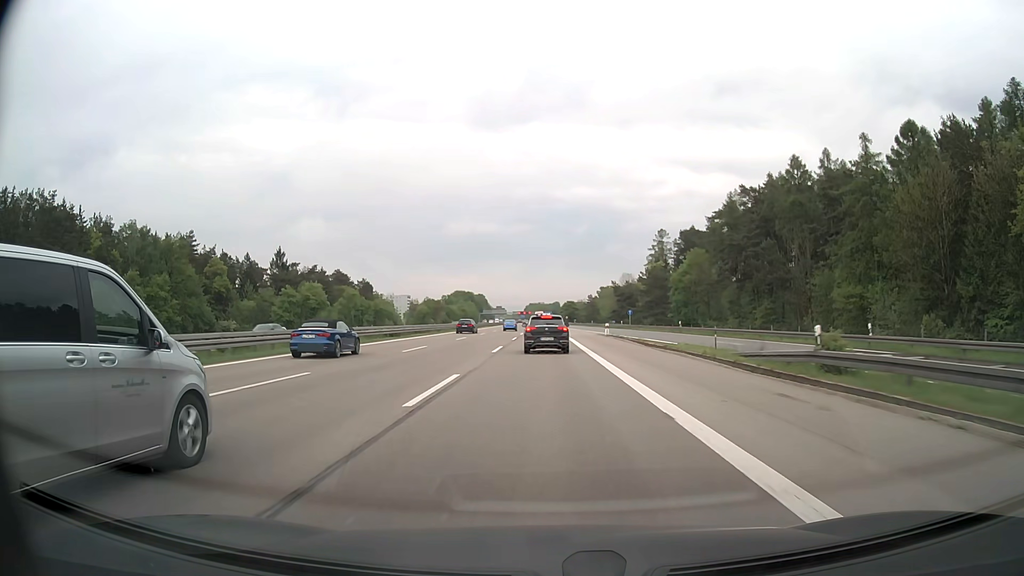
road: motorway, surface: asphalt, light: Day
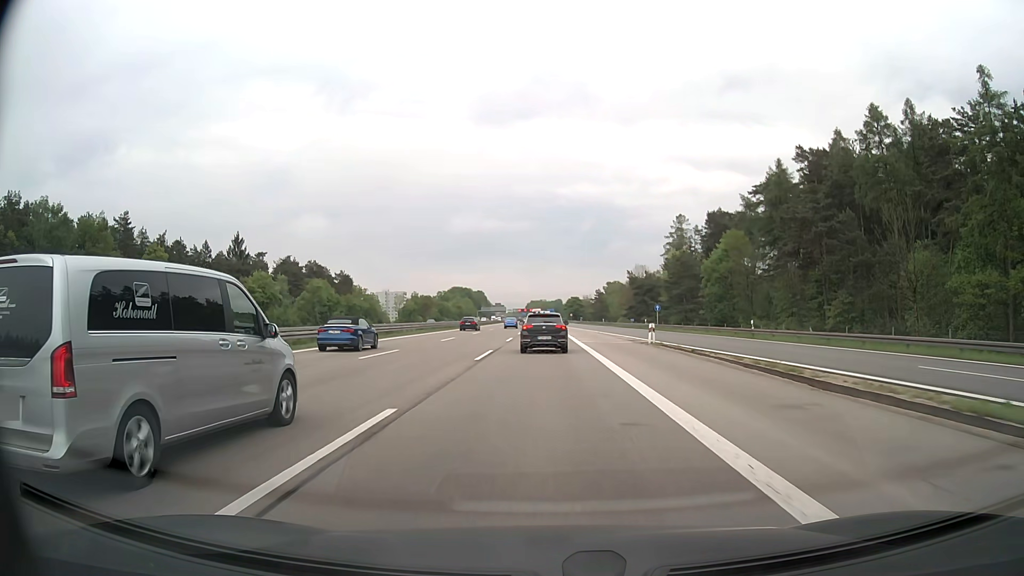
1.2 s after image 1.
(-0.1, +24.9) m; 0°
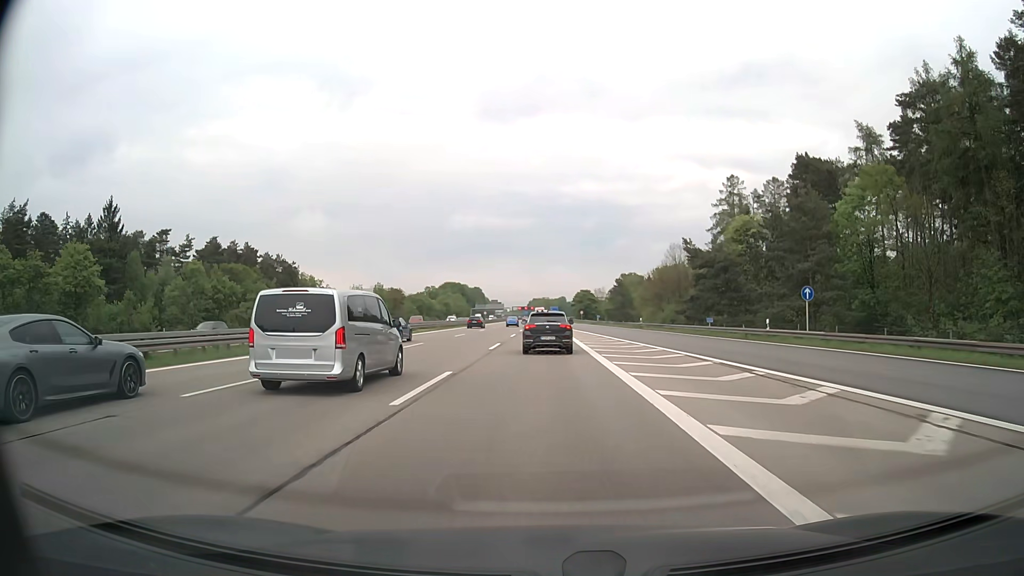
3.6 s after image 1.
(-0.1, +47.4) m; 0°
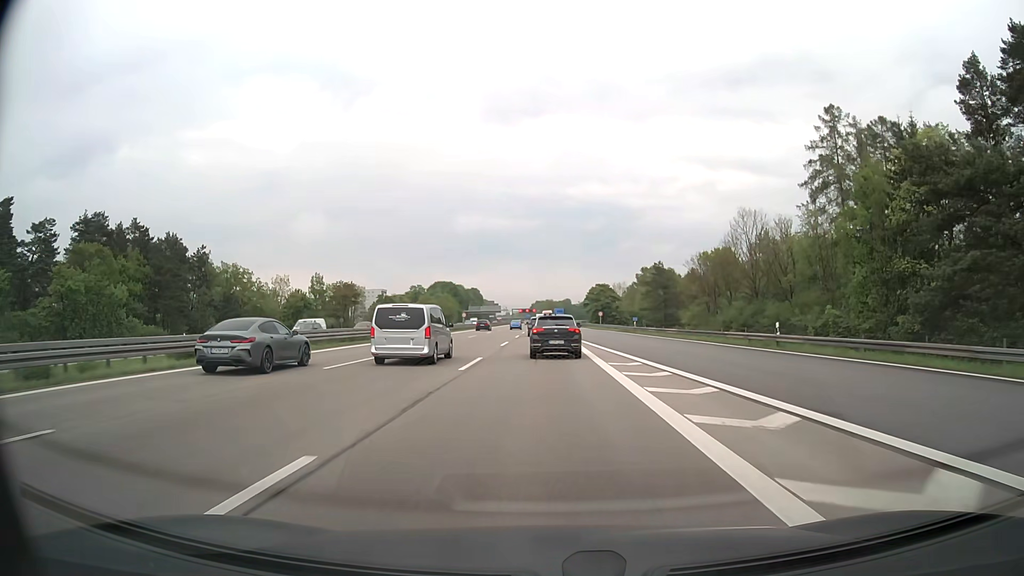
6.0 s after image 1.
(-0.1, +46.2) m; 0°
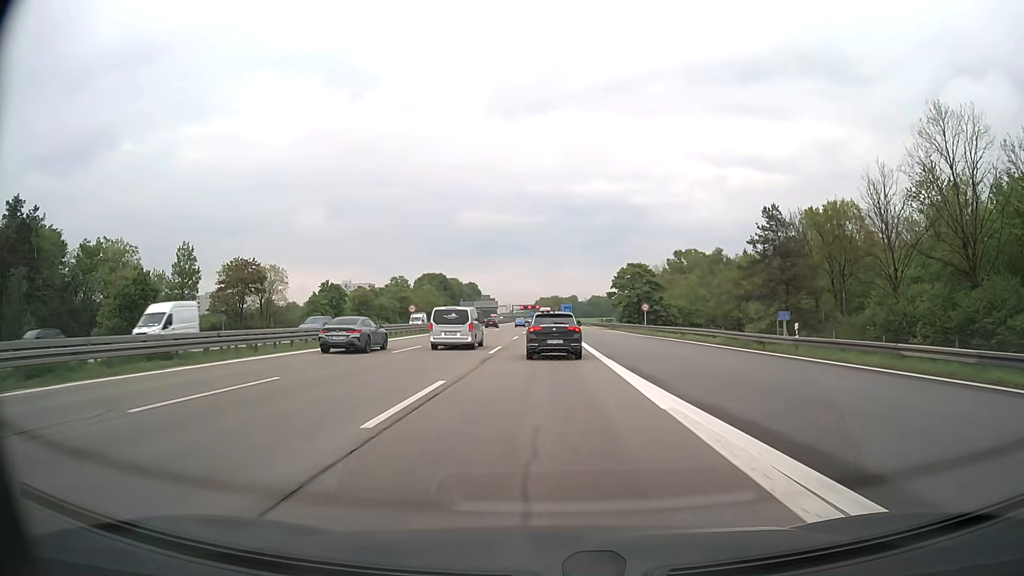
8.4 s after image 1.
(-0.3, +46.3) m; 0°
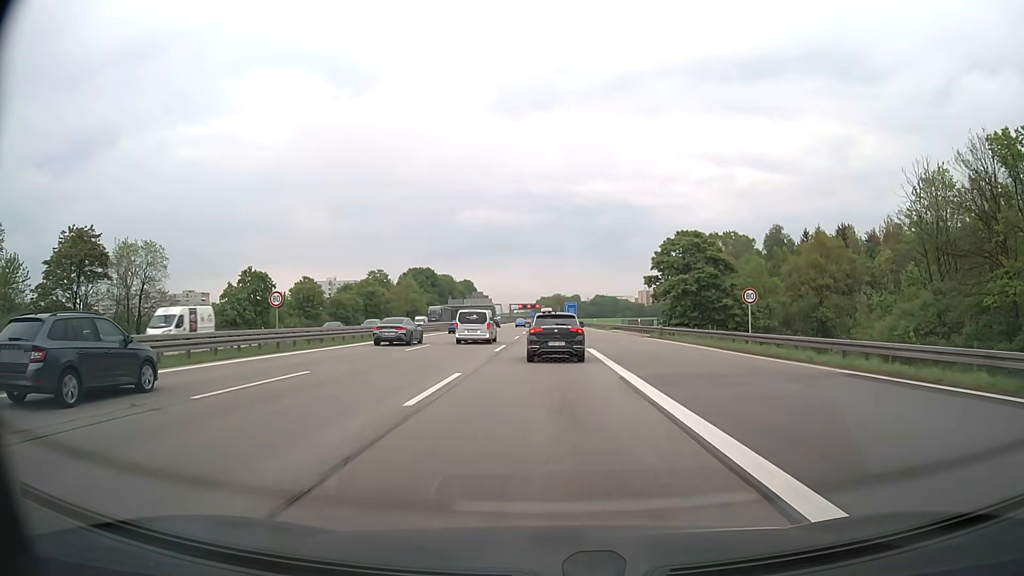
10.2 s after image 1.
(-0.2, +34.0) m; -1°
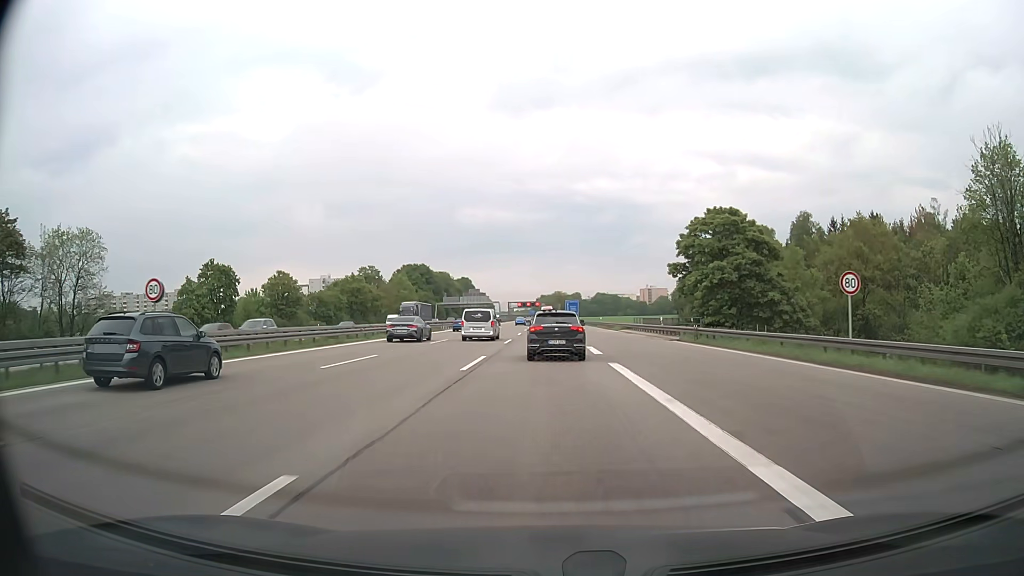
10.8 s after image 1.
(0.0, +11.1) m; 0°
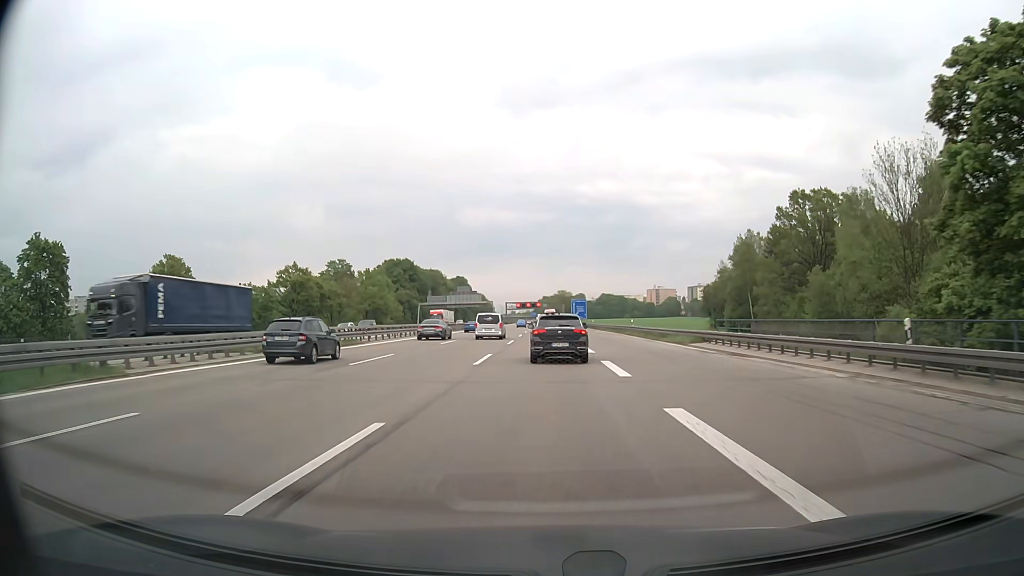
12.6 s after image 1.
(0.0, +32.7) m; 0°
(0, +10) (0, +20) (0, +30) (0, +40) (0, +50) (0, +60) (0, +70) (0, +80) (0, +90) (0, +100) m
